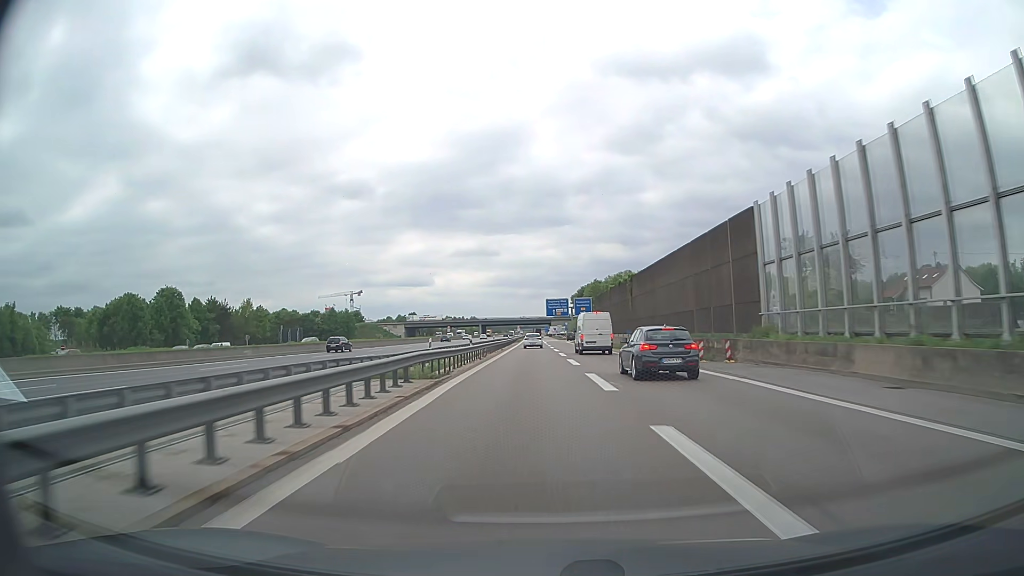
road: motorway_link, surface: asphalt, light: Day
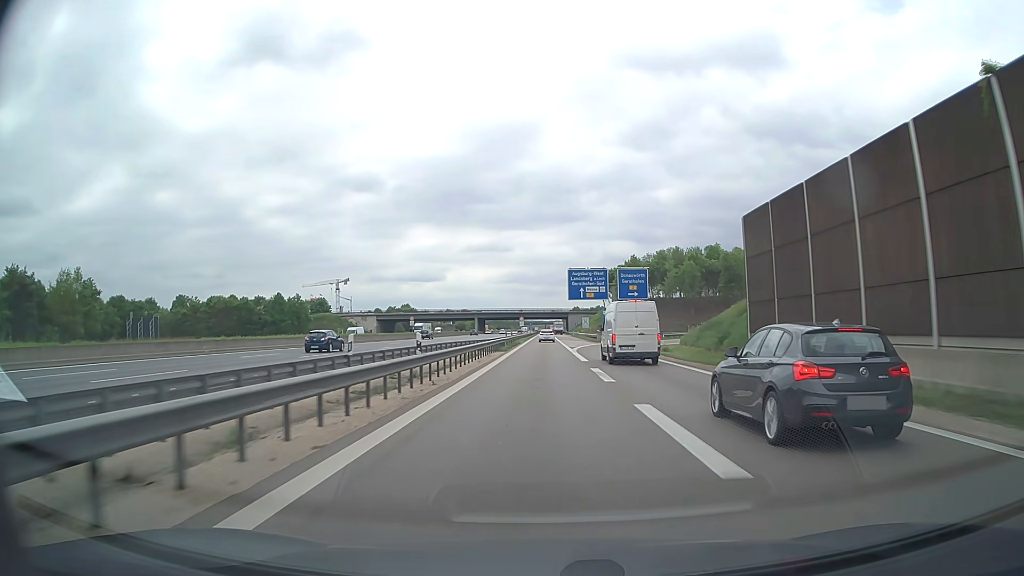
(-1.2, +68.7) m; -1°
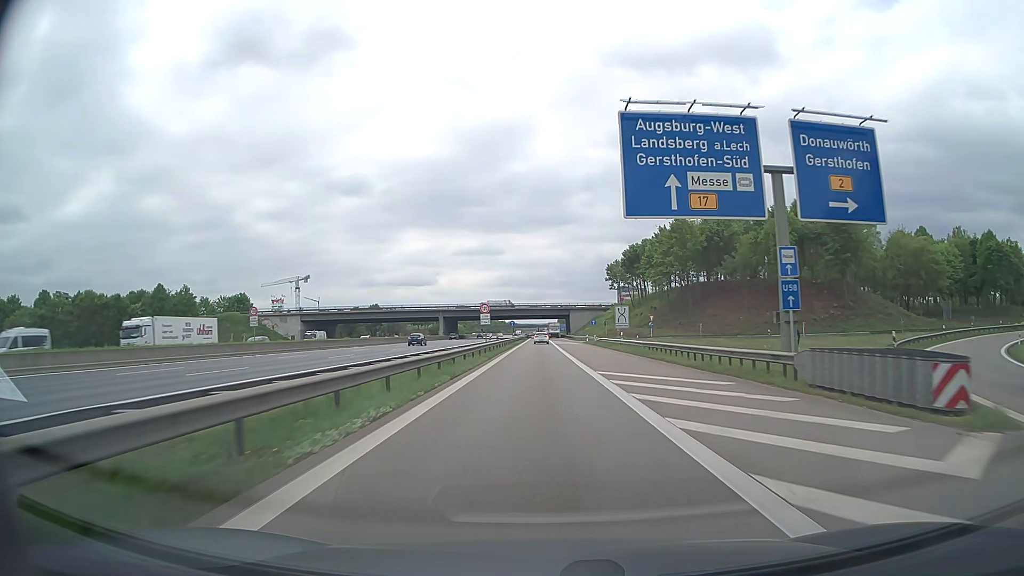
(+0.1, +65.7) m; +1°
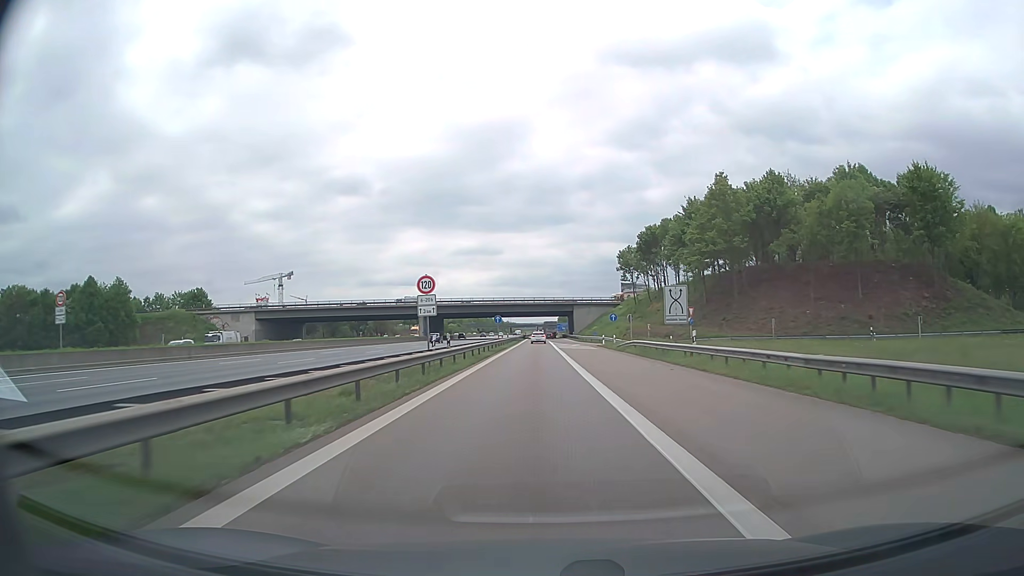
(+0.1, +25.7) m; 0°
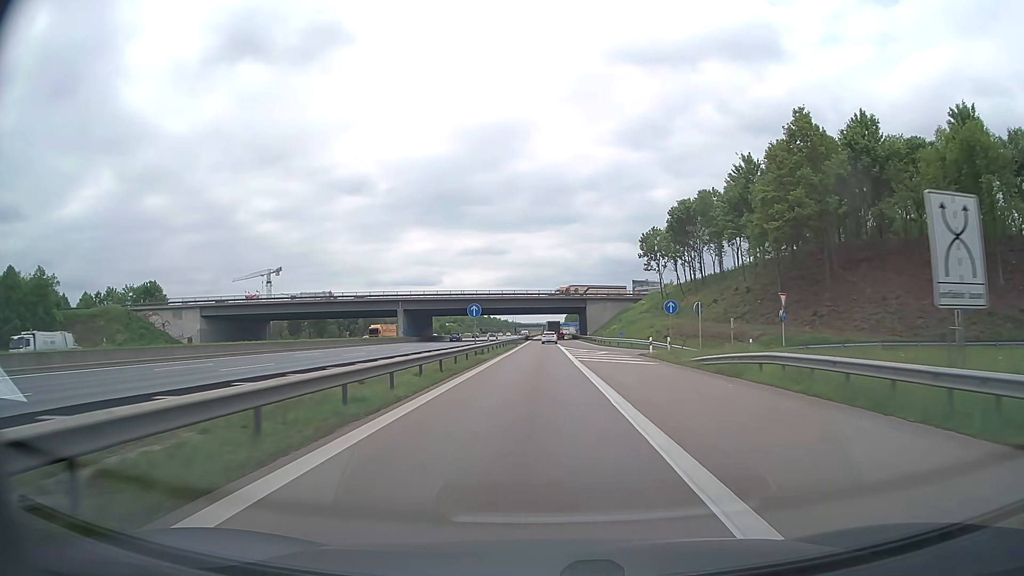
(-0.1, +25.2) m; -1°
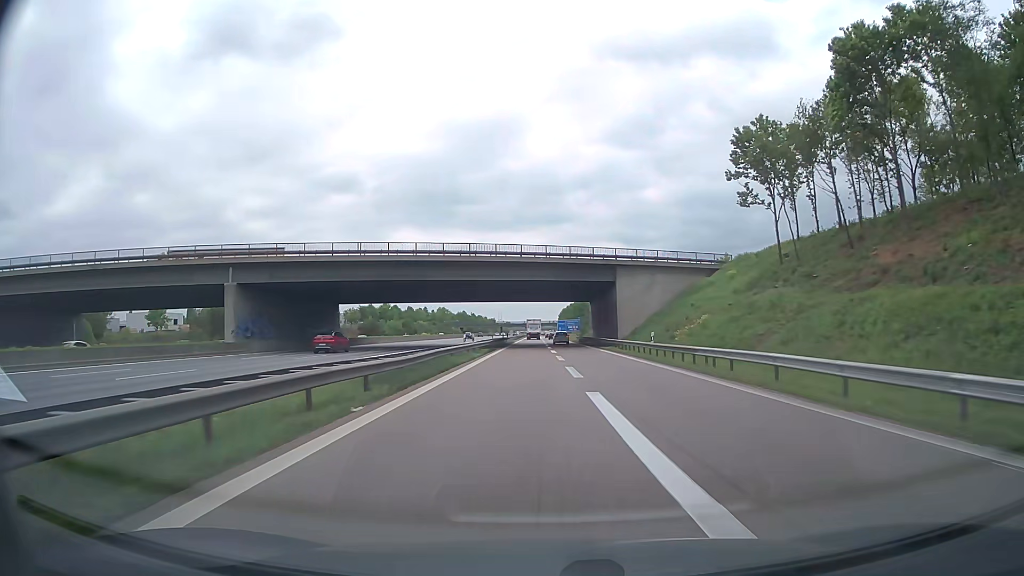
(+0.2, +60.8) m; +1°
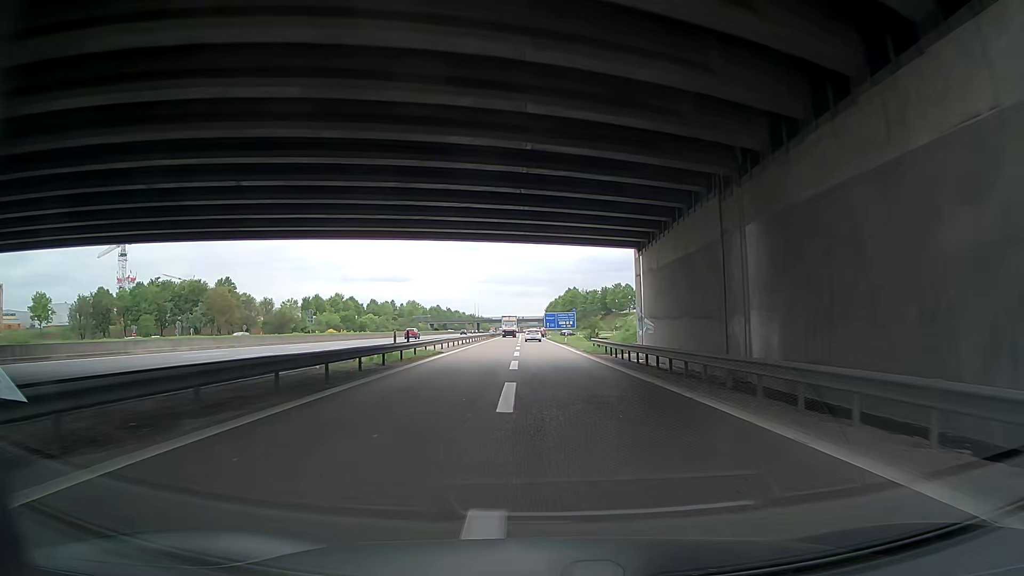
(+0.6, +57.2) m; +1°
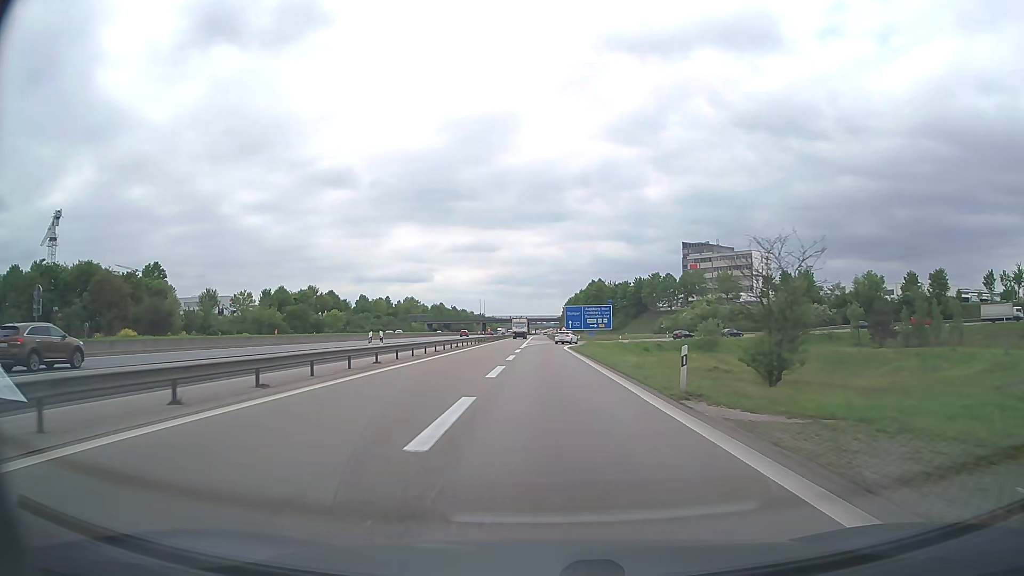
(-0.9, +51.3) m; -1°
(0, +10) (0, +20) (0, +30) (0, +40) (0, +50) (0, +60) (+1, +70) (+4, +80) (+8, +89) (+13, +97) m
